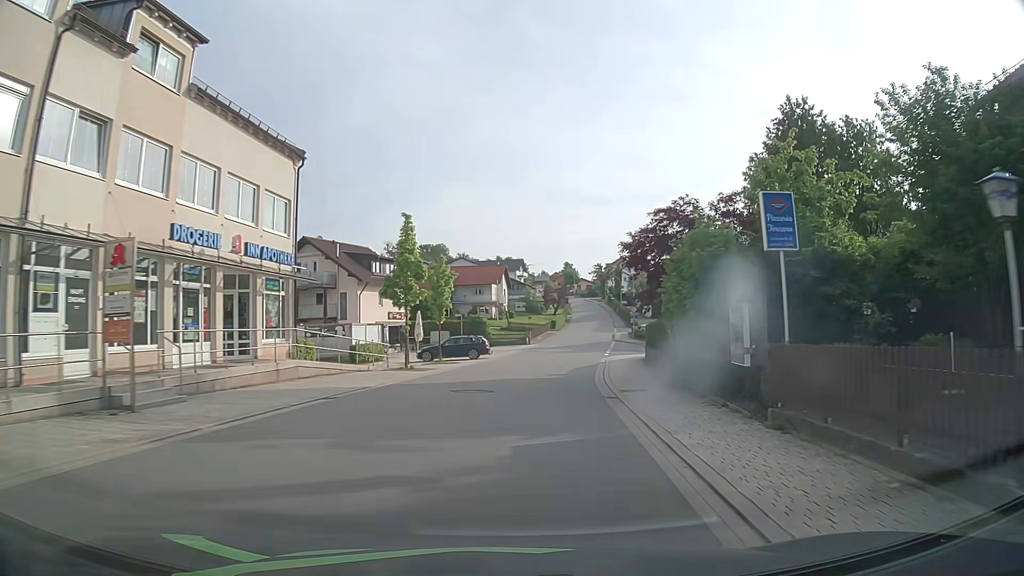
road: tertiary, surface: asphalt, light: Day
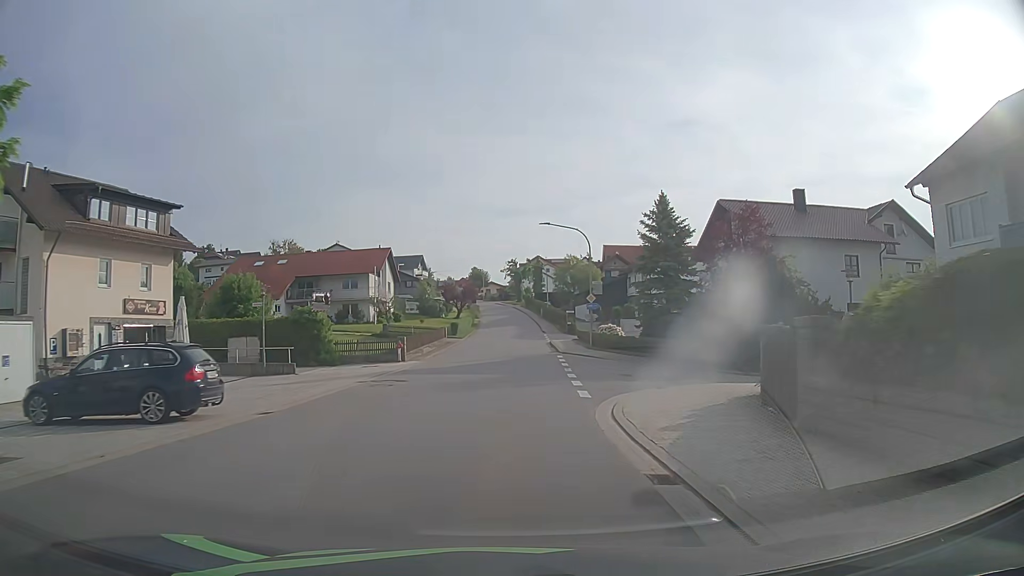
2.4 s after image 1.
(+2.5, +29.2) m; +8°
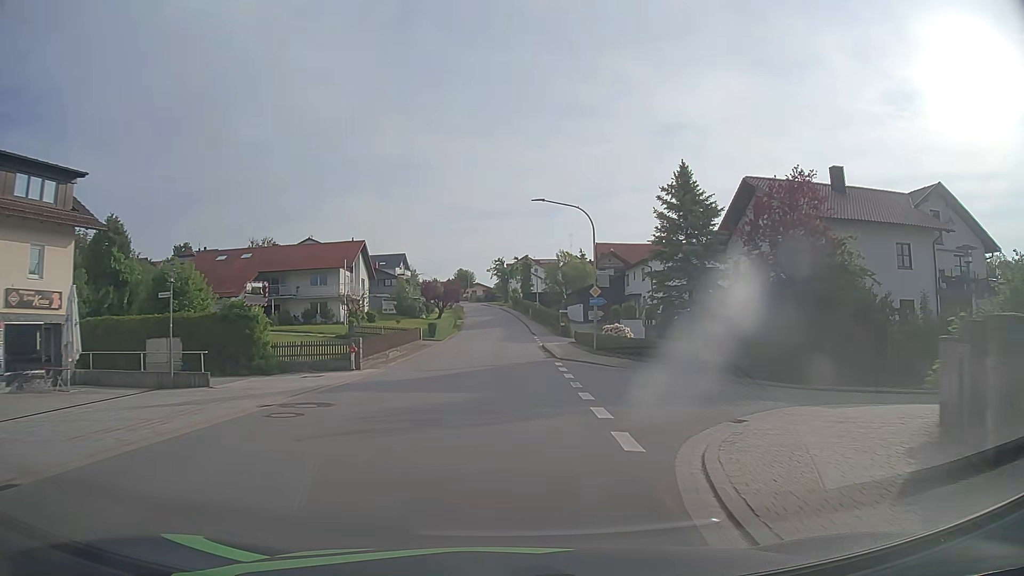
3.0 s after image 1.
(+0.1, +7.4) m; +1°
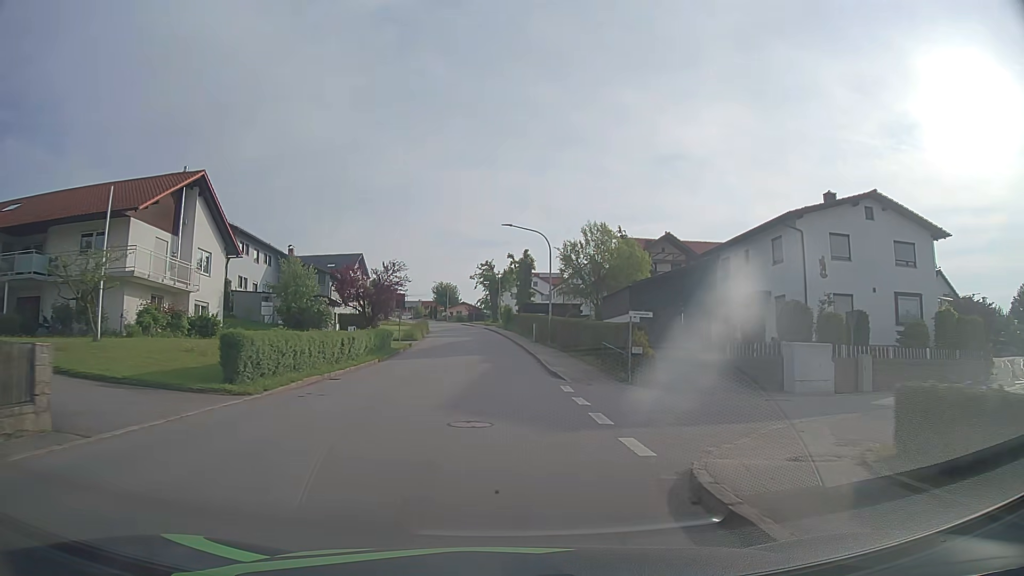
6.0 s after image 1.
(+0.6, +37.4) m; +1°
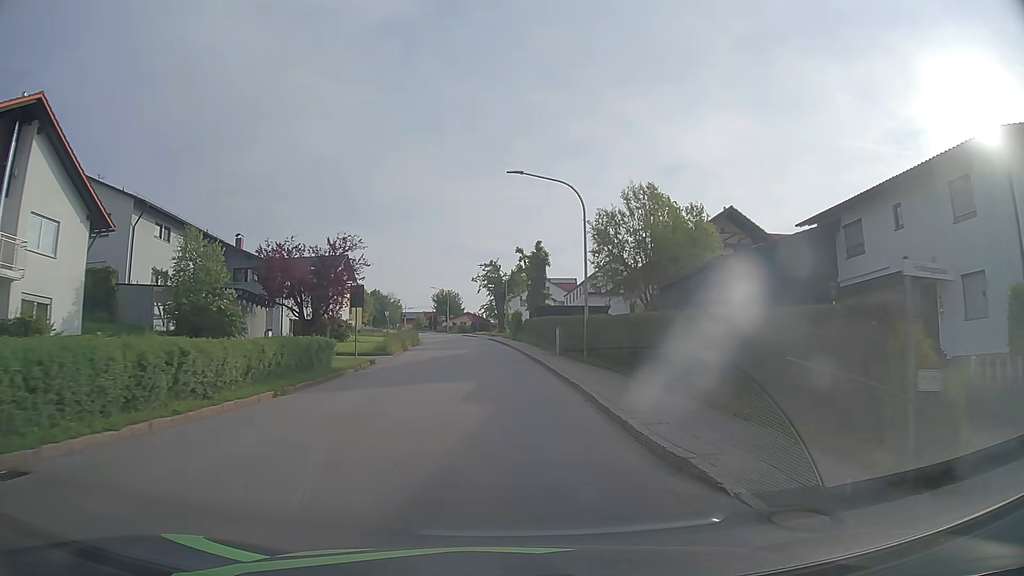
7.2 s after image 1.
(-0.1, +15.0) m; -1°
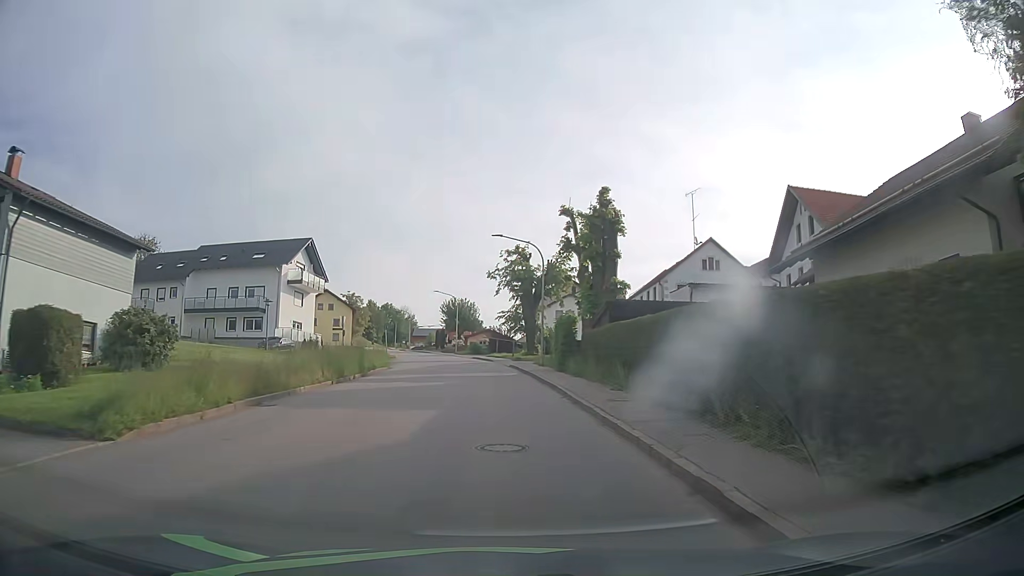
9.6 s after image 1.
(-0.5, +29.5) m; -2°
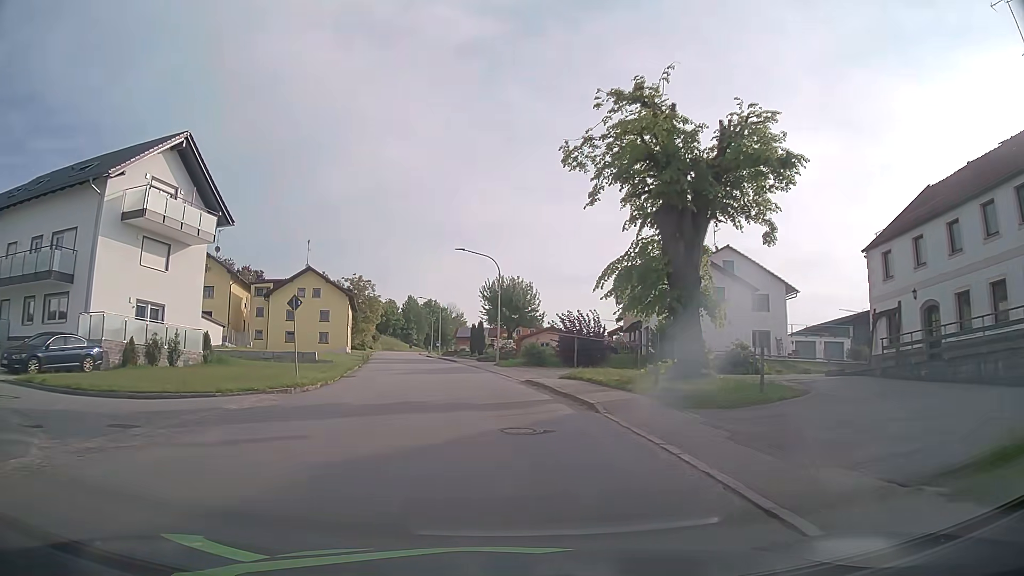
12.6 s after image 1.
(-1.3, +37.2) m; -5°
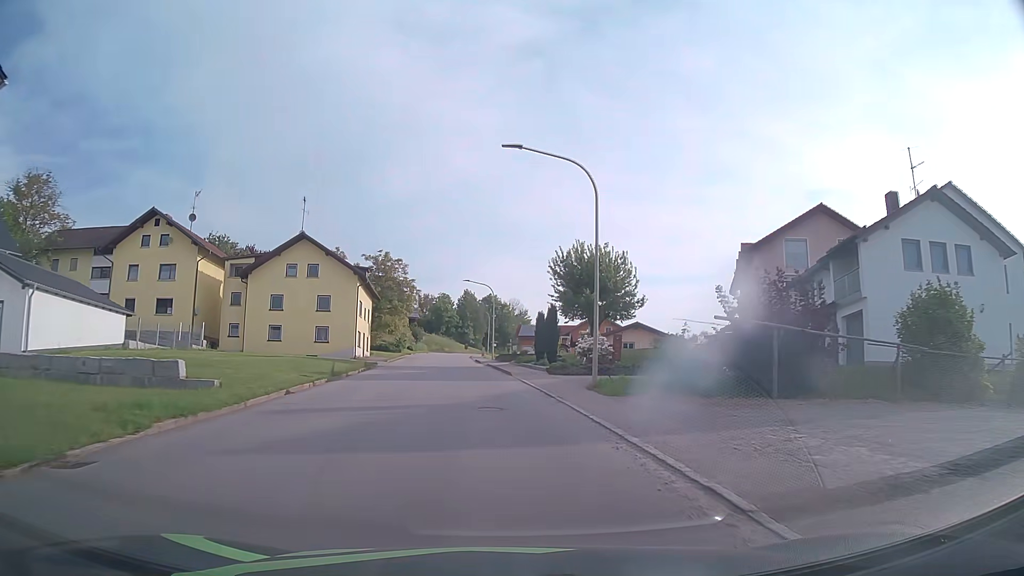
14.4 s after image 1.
(-0.9, +22.9) m; -4°
(0, +10) (-1, +20) (-2, +30) (-3, +40) (-4, +50) (-5, +60) (-6, +70) (-7, +80) (-8, +90) (-8, +100) m
